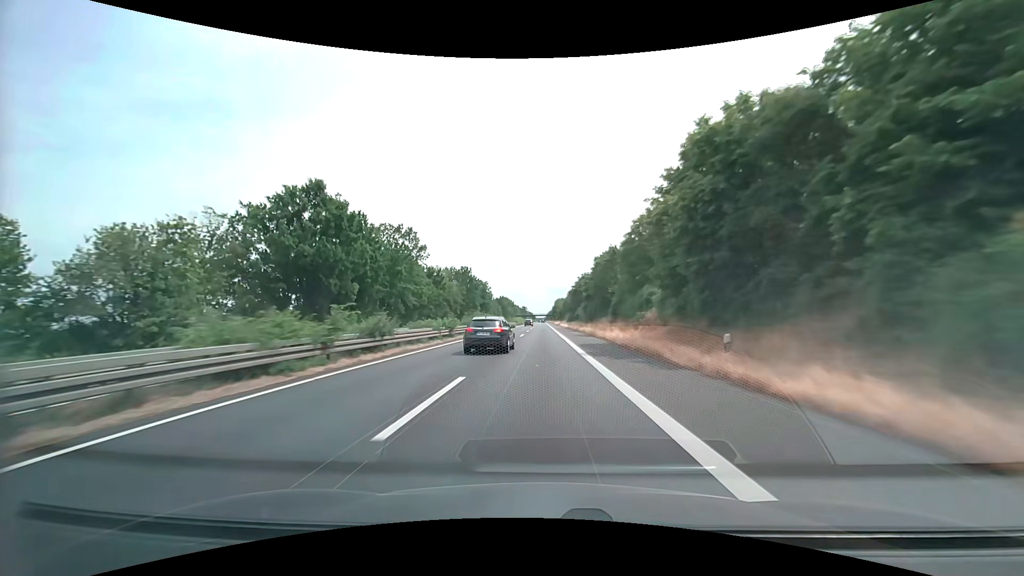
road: trunk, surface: asphalt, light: Day
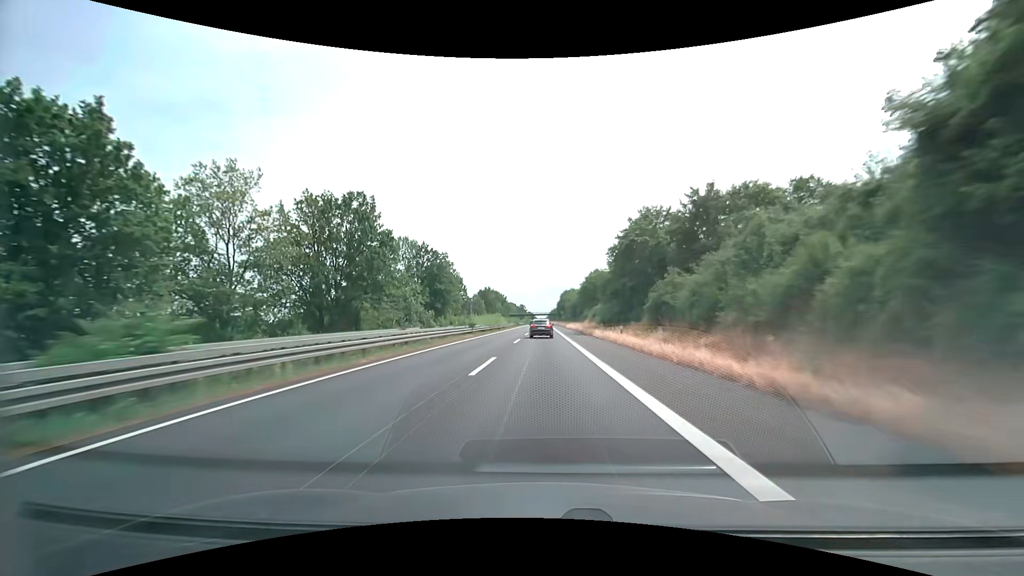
(-0.3, +83.2) m; 0°
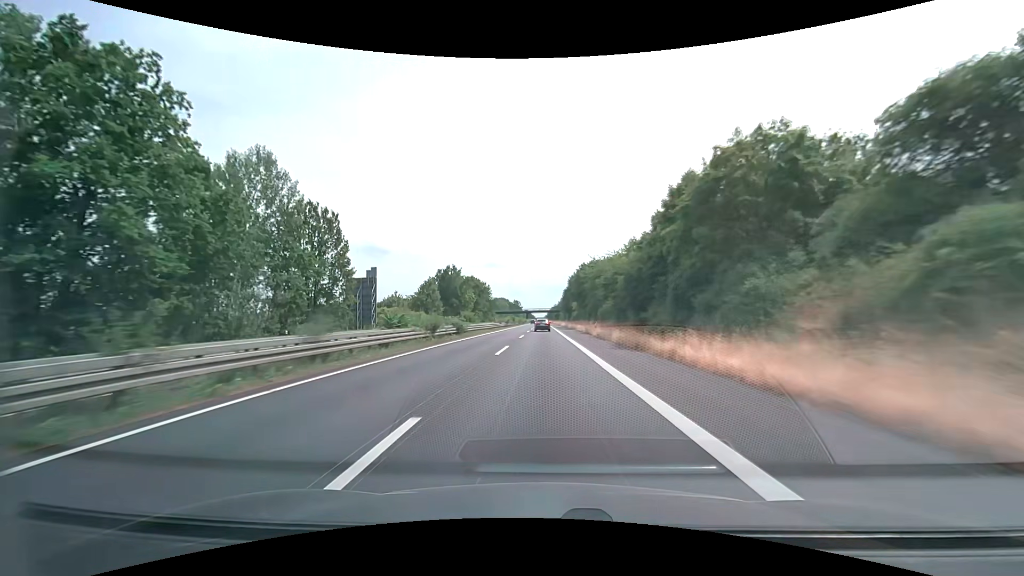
(0.0, +83.3) m; 0°
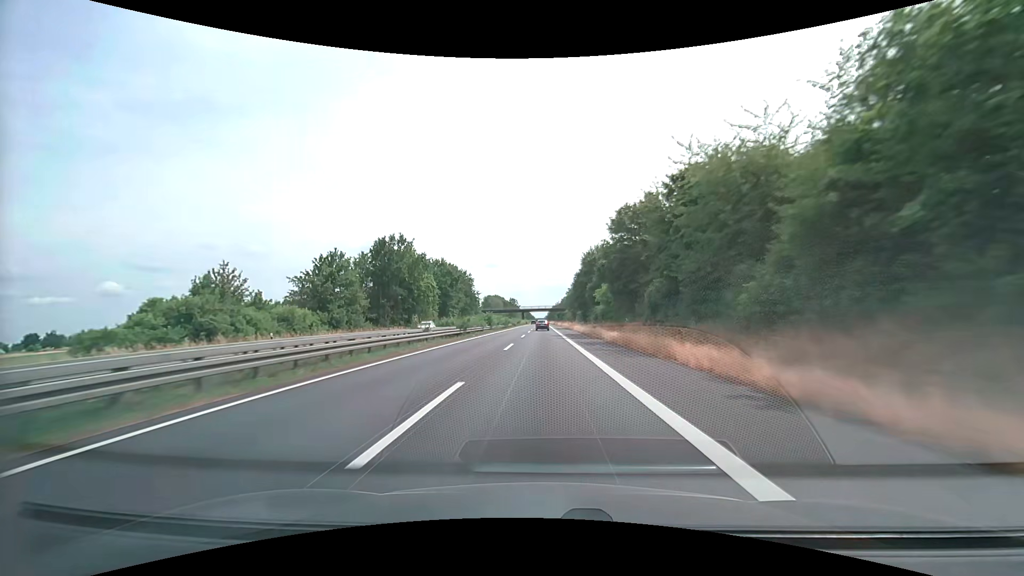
(+0.1, +49.9) m; 0°
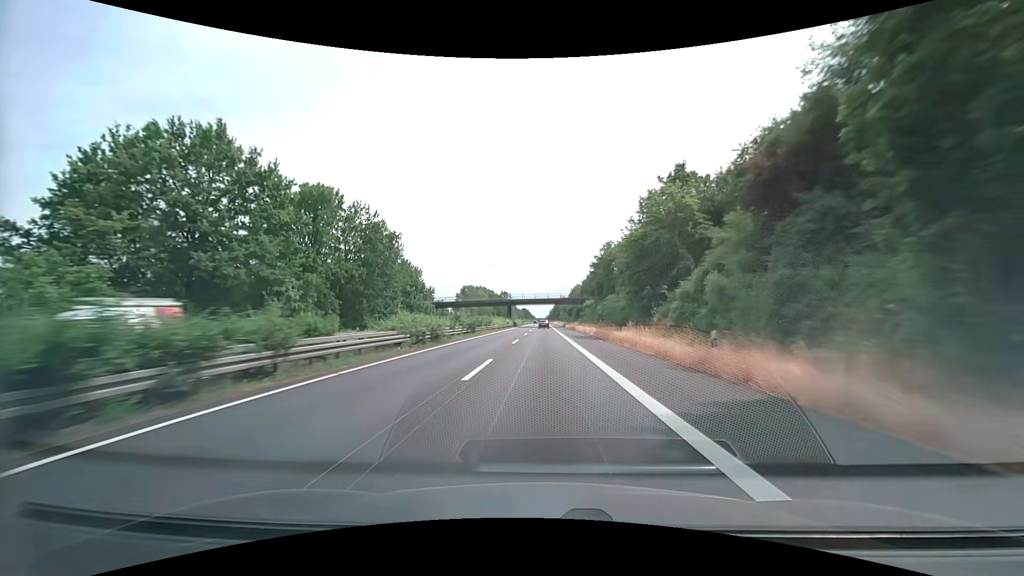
(-0.2, +83.2) m; 0°
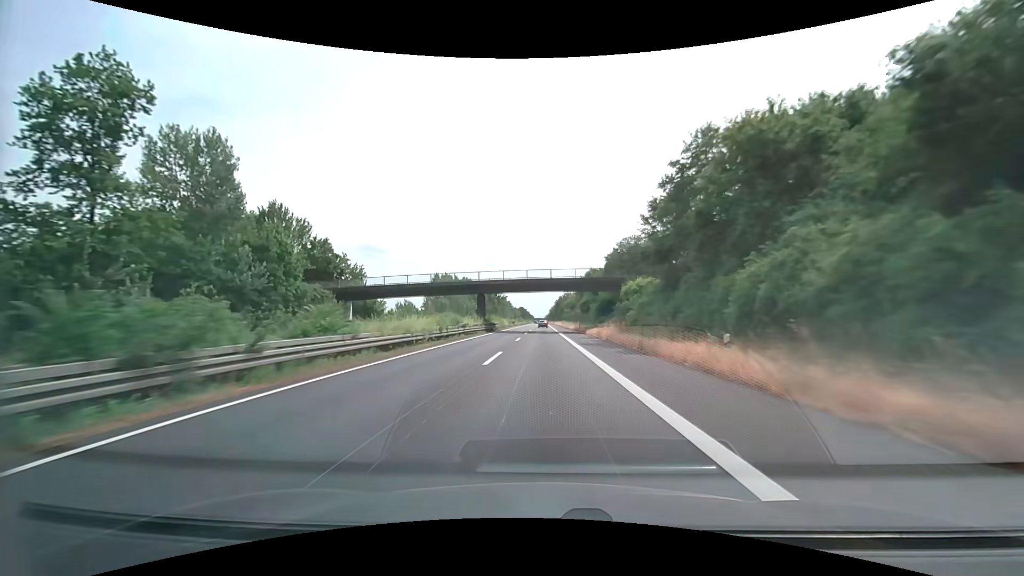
(0.0, +49.9) m; 0°
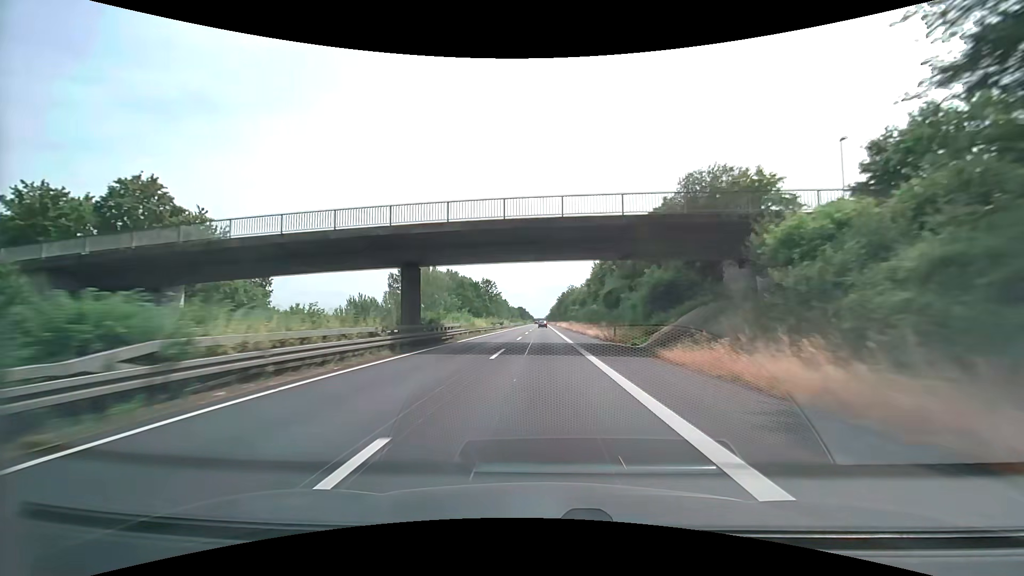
(0.0, +33.2) m; 0°
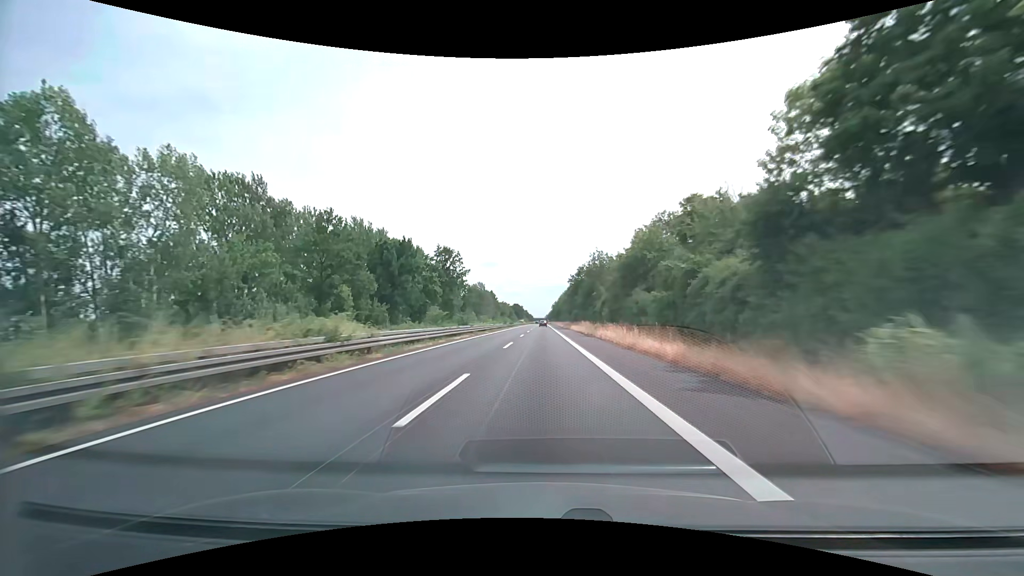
(0.0, +83.1) m; 0°
(0, +10) (0, +20) (0, +30) (0, +40) (0, +50) (0, +60) (0, +70) (0, +80) (0, +90) (0, +100) m
